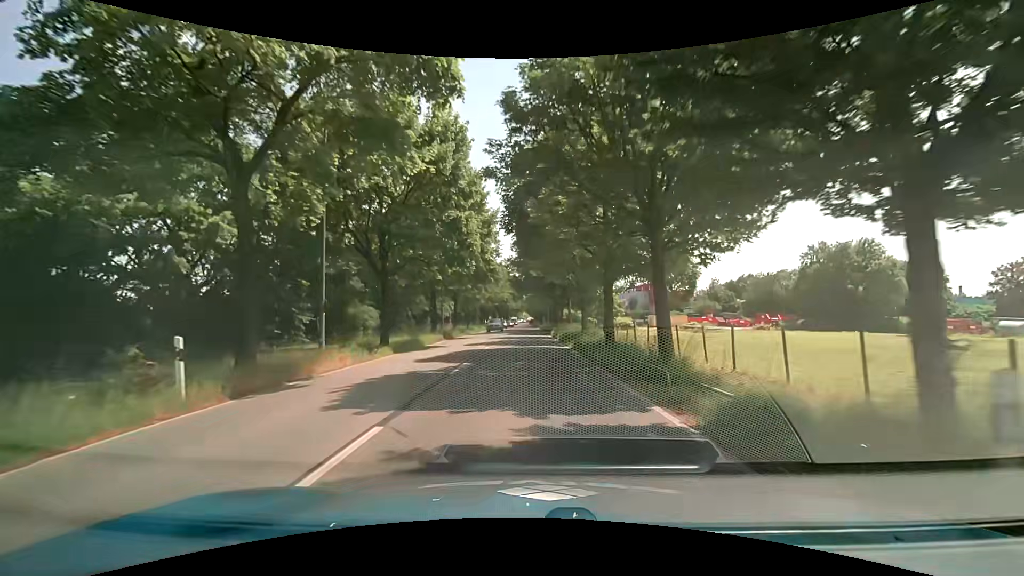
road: tertiary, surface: asphalt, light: Day
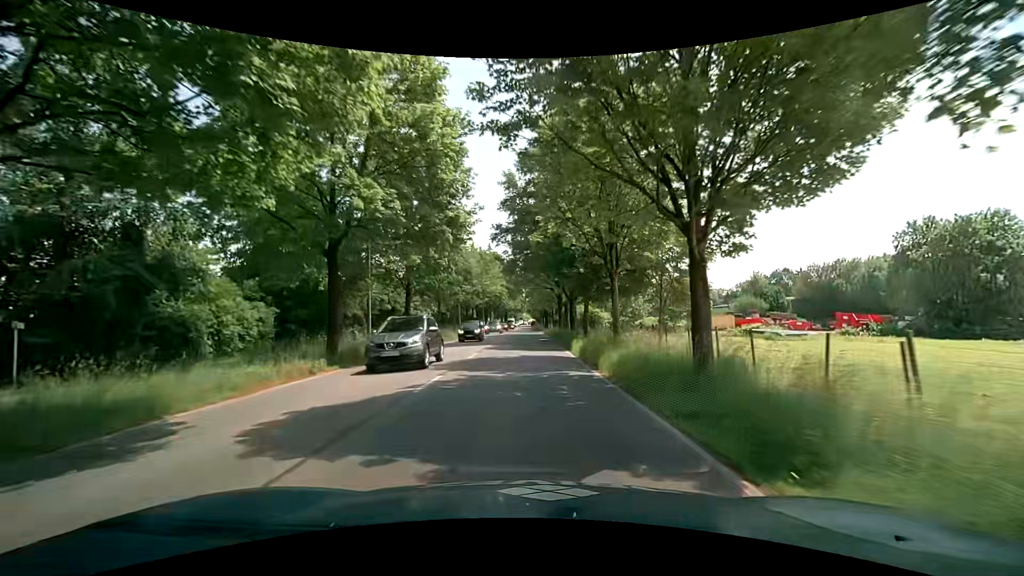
(+0.2, +21.0) m; 0°
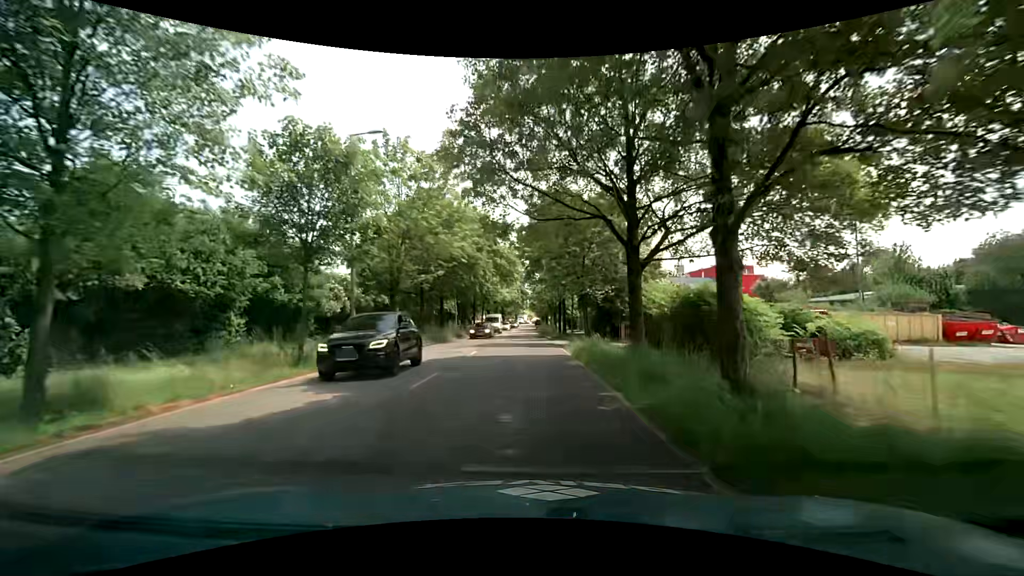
(-0.2, +35.8) m; -2°
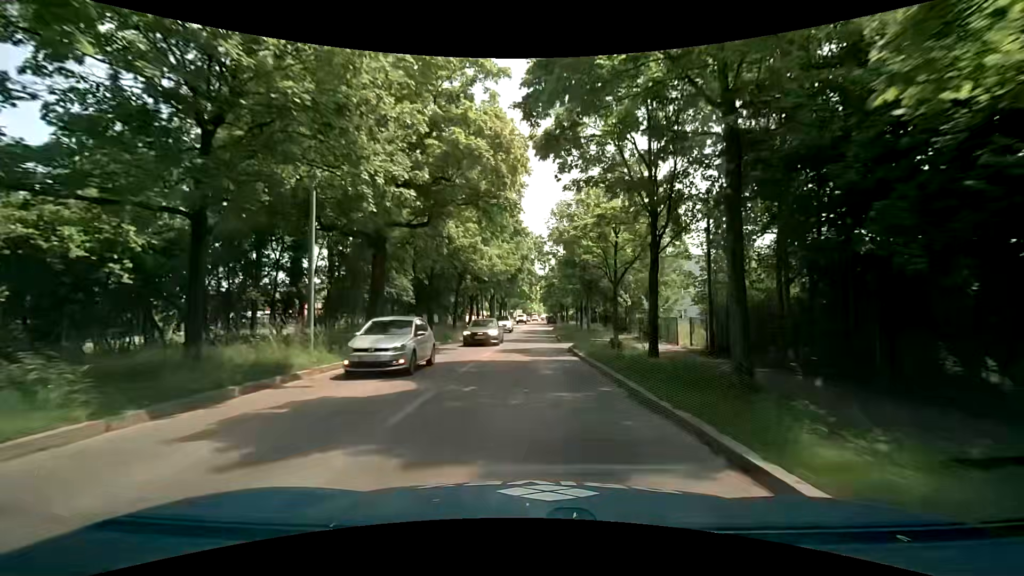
(+0.1, +36.3) m; 0°
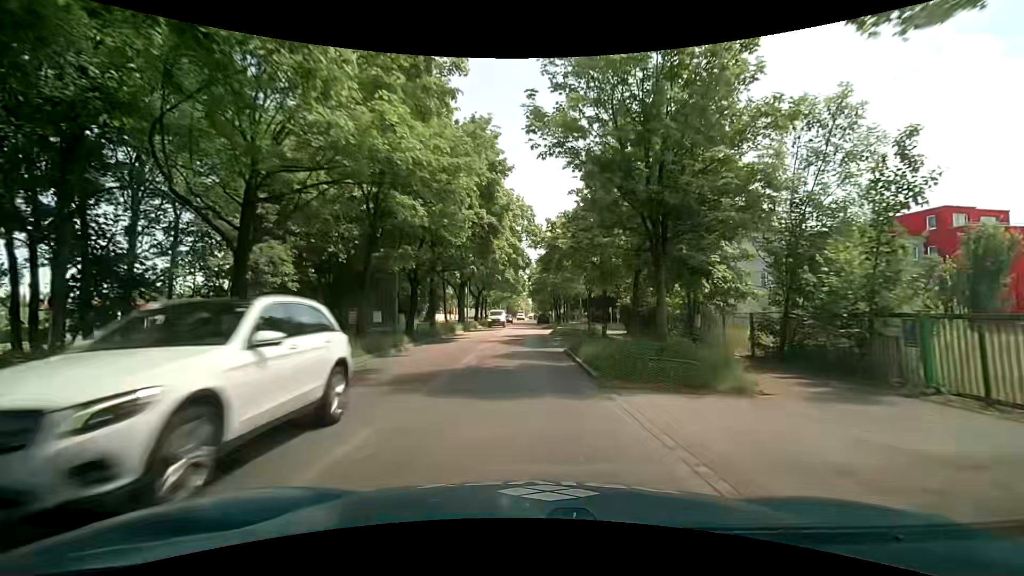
(+0.2, +21.4) m; +2°
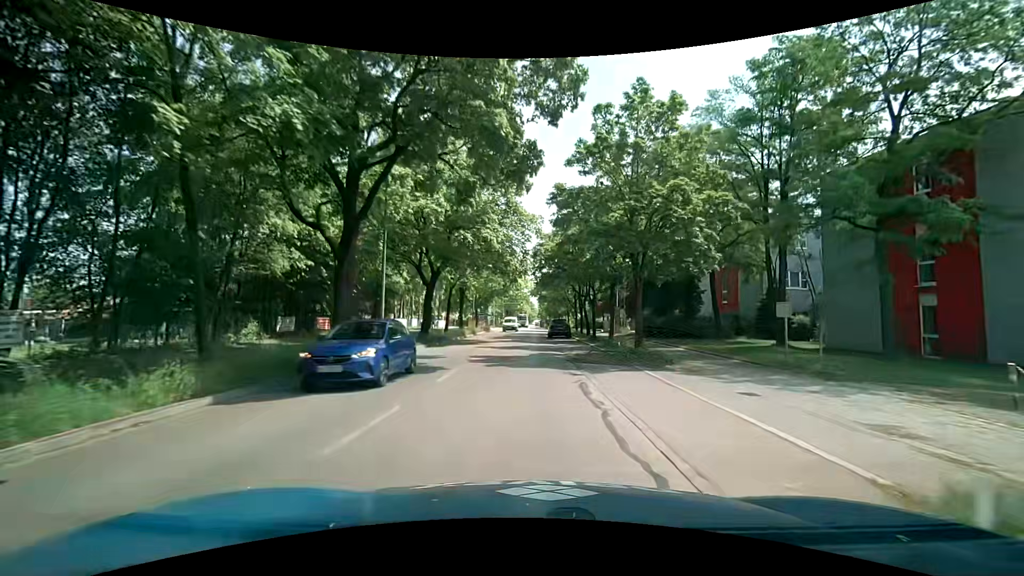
(-0.2, +34.4) m; -1°
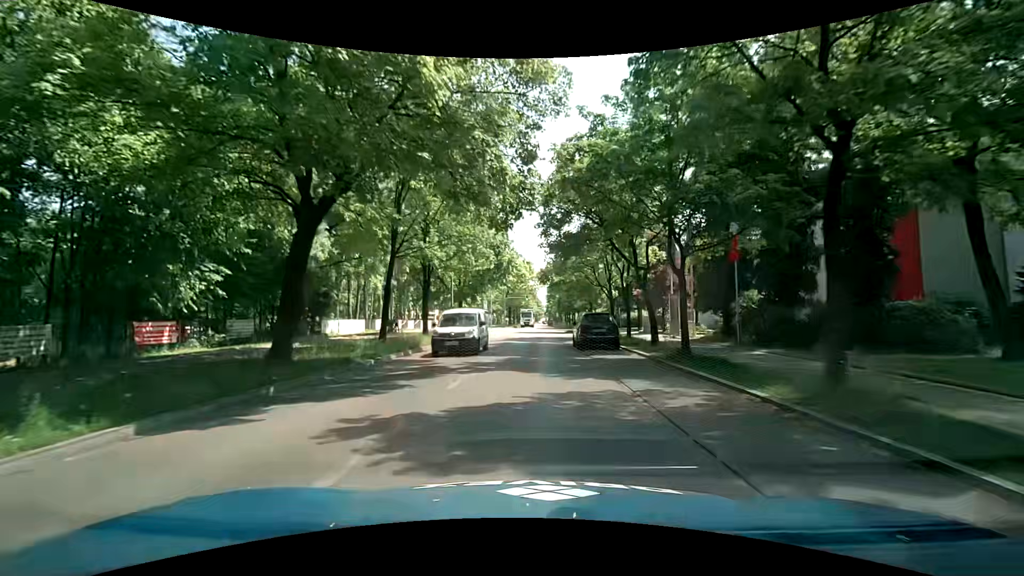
(+0.1, +19.7) m; 0°
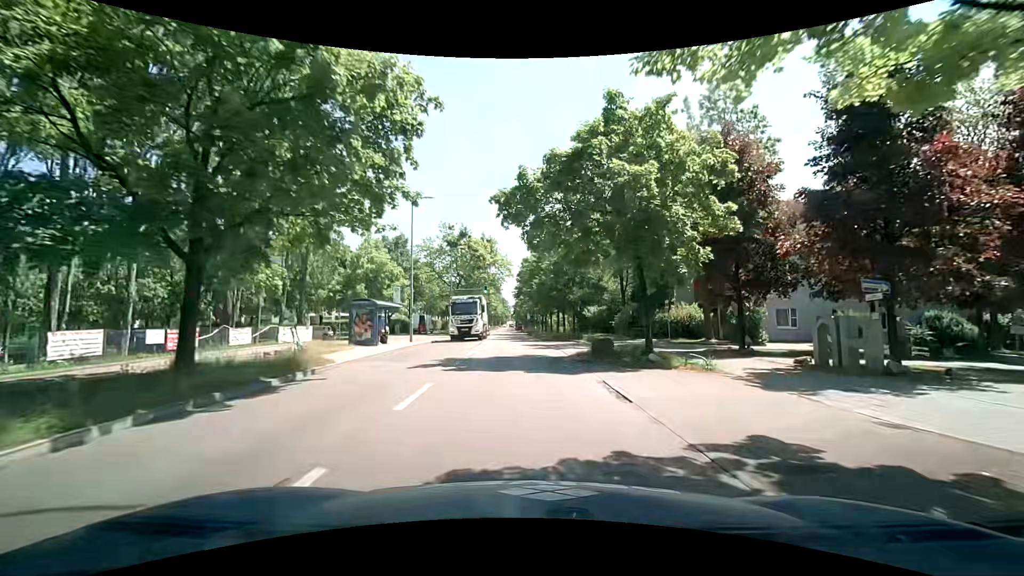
(+0.9, +32.1) m; +4°
(0, +10) (0, +20) (-1, +30) (-1, +40) (-1, +50) (-2, +60) (-2, +70) (-3, +80) (-3, +90) (-4, +100) m
